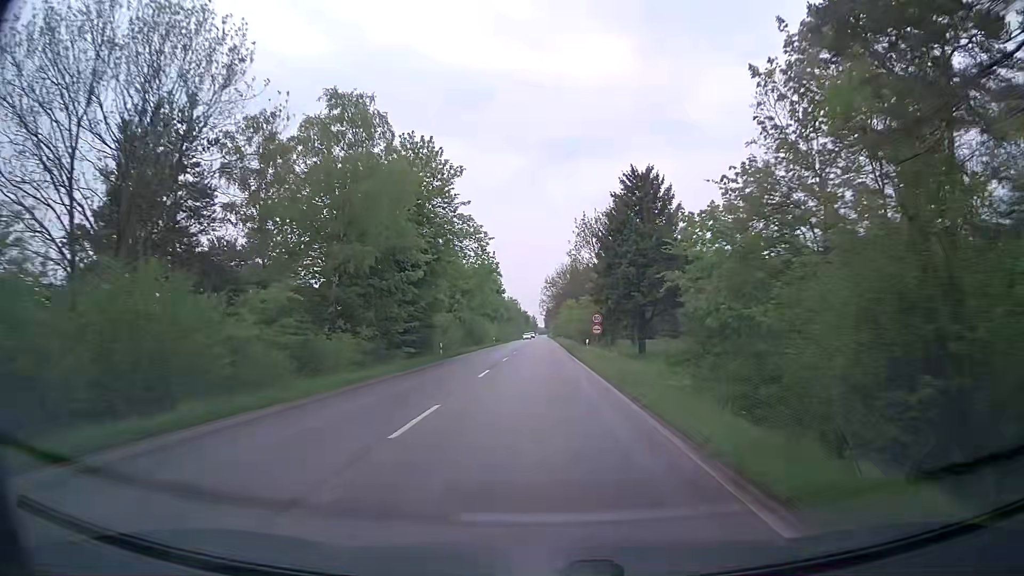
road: secondary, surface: asphalt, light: Day
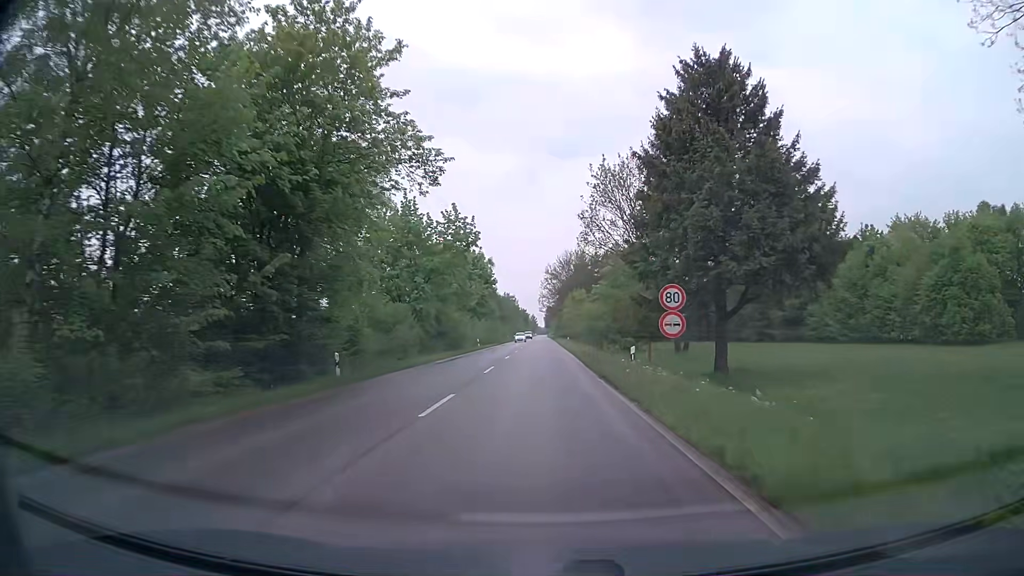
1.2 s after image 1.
(-0.1, +21.8) m; 0°
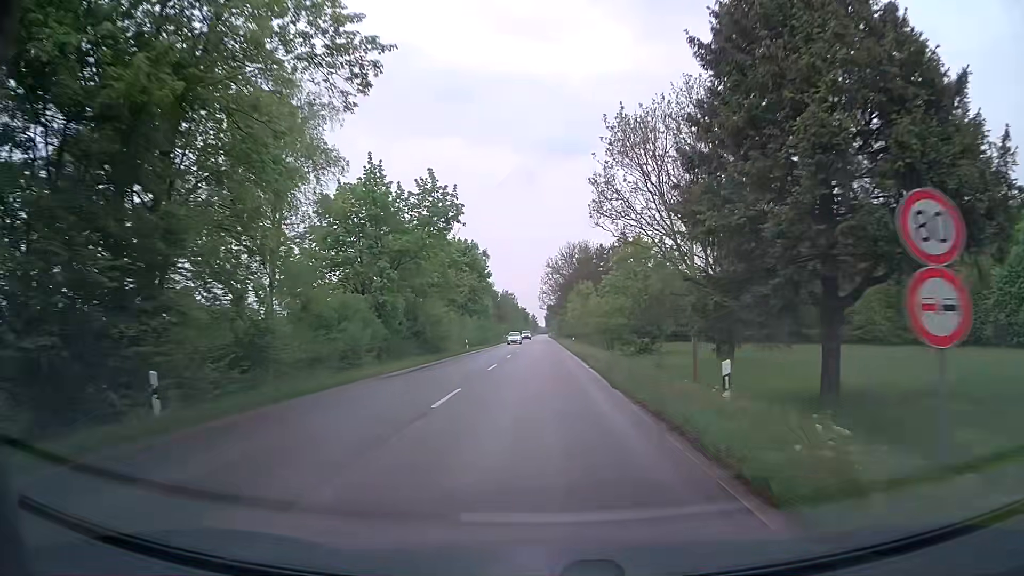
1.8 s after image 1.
(0.0, +10.7) m; 0°
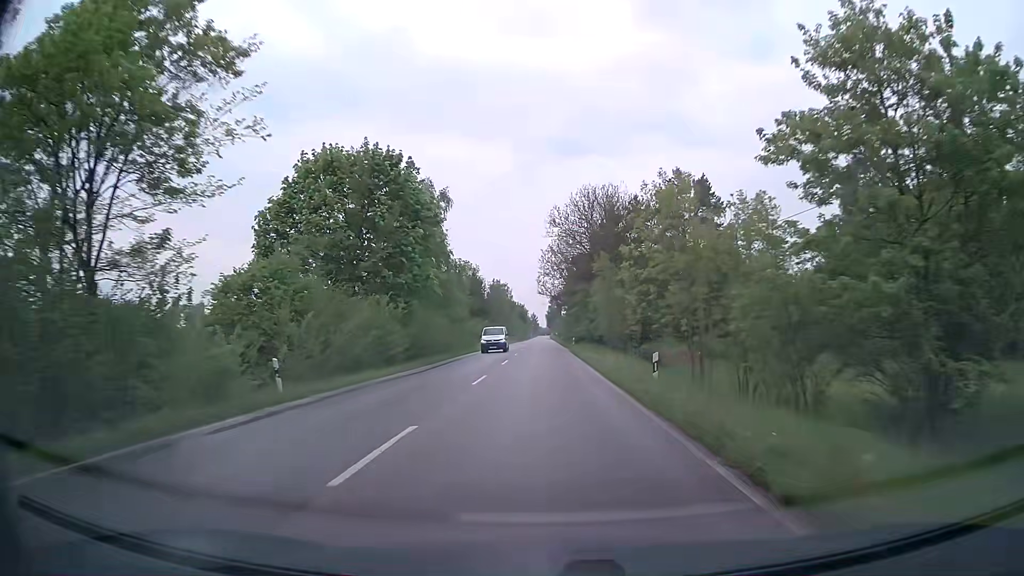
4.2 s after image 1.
(-0.2, +42.2) m; 0°
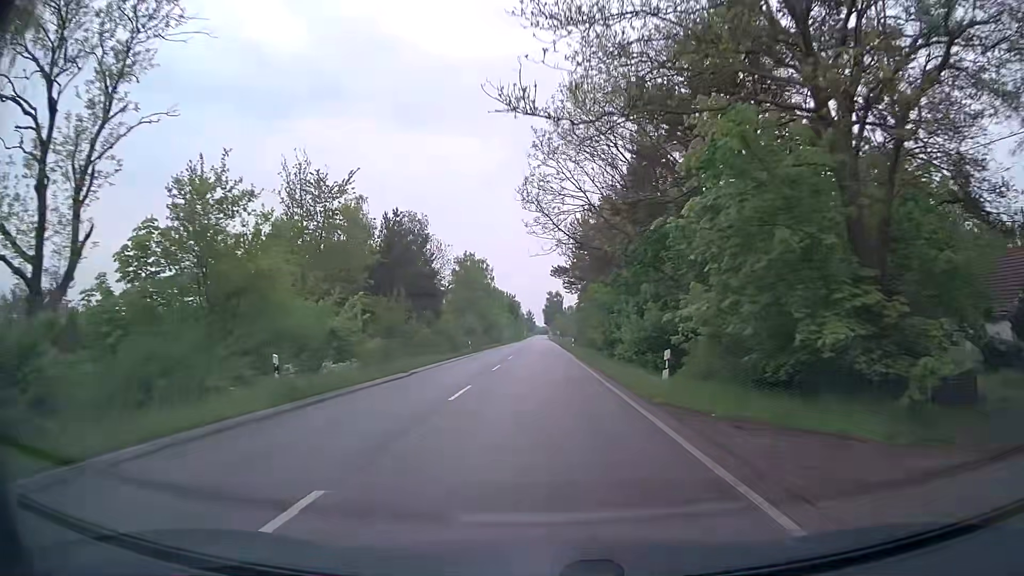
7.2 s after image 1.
(+0.1, +52.1) m; 0°
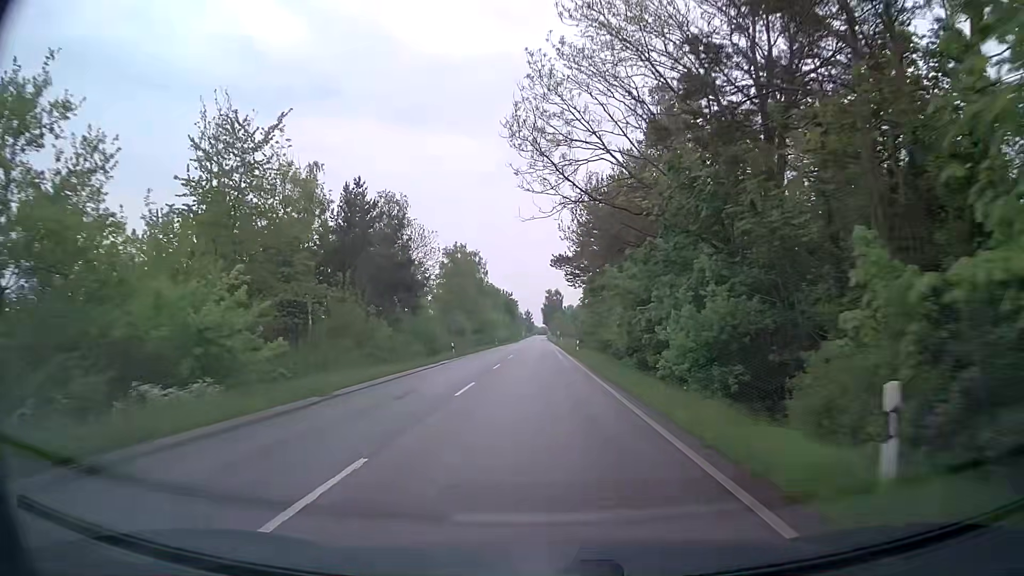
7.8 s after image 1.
(0.0, +10.4) m; 0°
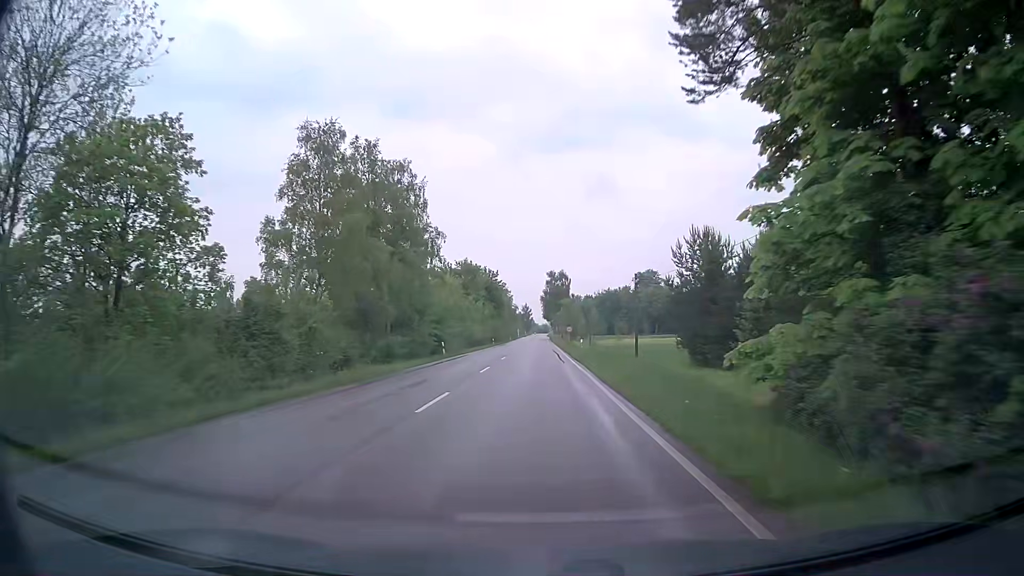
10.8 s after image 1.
(+0.3, +51.7) m; +1°
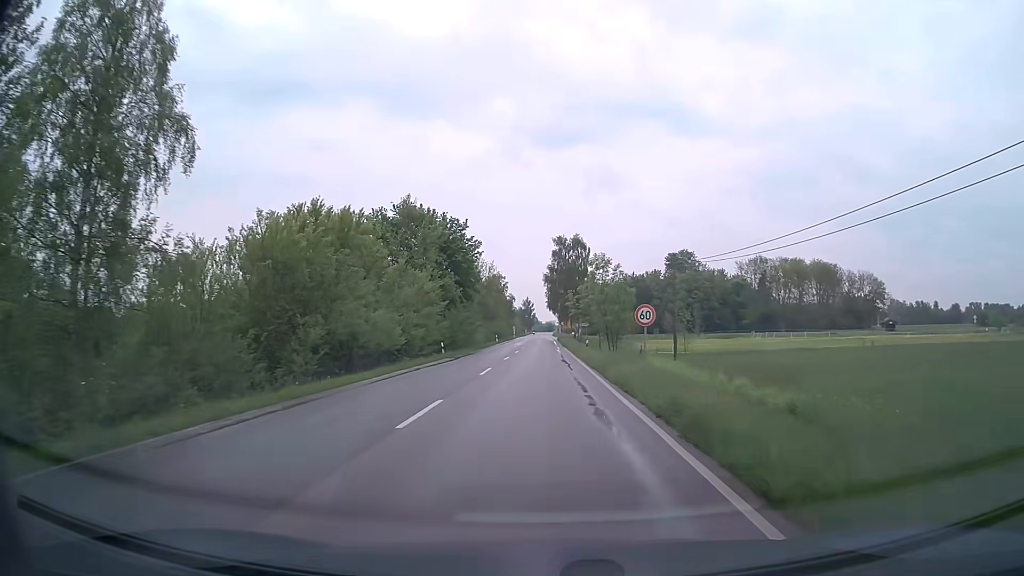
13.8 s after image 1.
(-0.4, +49.9) m; 0°
(0, +10) (0, +20) (0, +30) (0, +40) (0, +50) (0, +60) (0, +70) (0, +80) (0, +90) (0, +100) m
